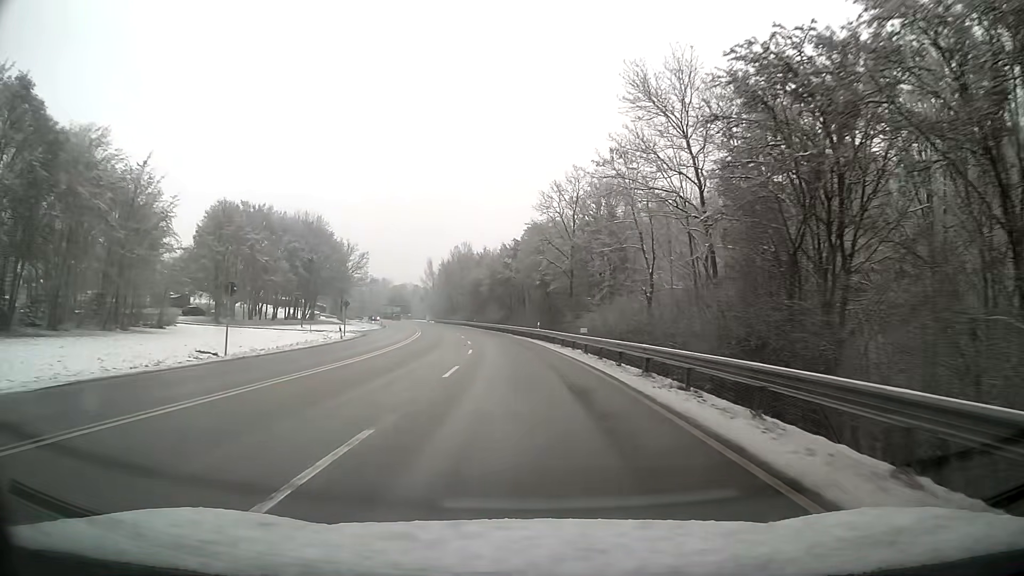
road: primary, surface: asphalt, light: Day
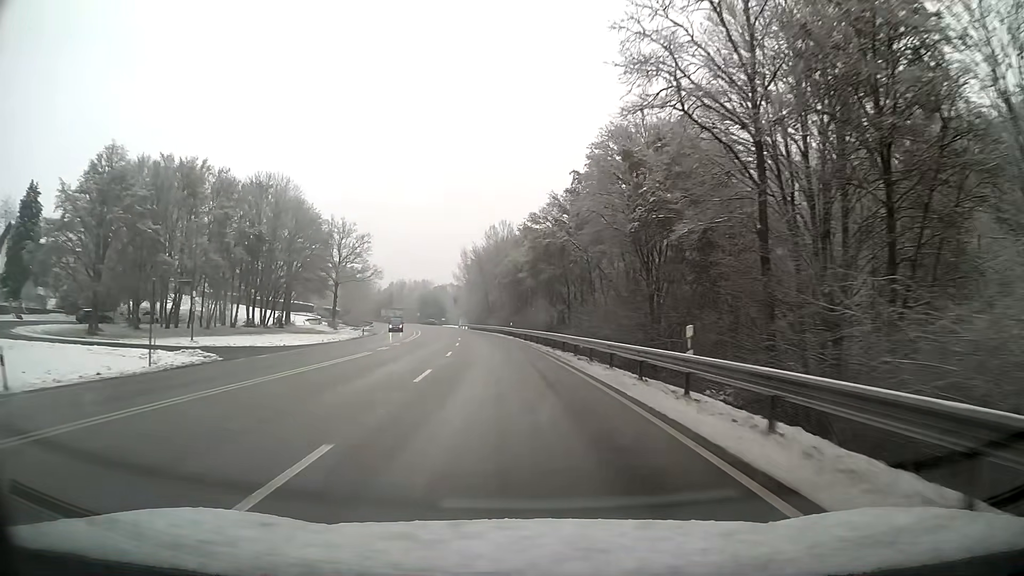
(-1.5, +37.3) m; -5°
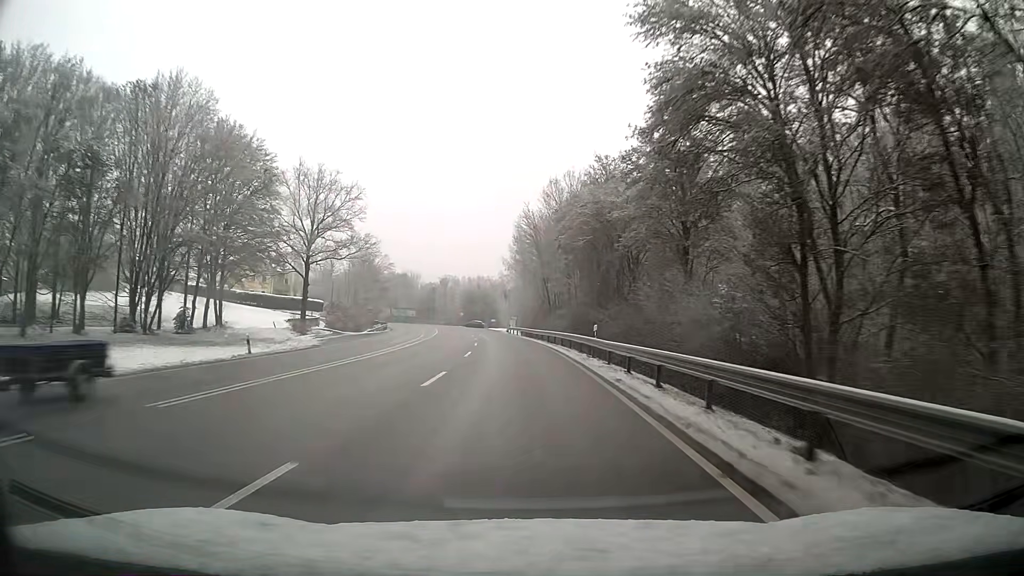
(-2.0, +37.3) m; -6°
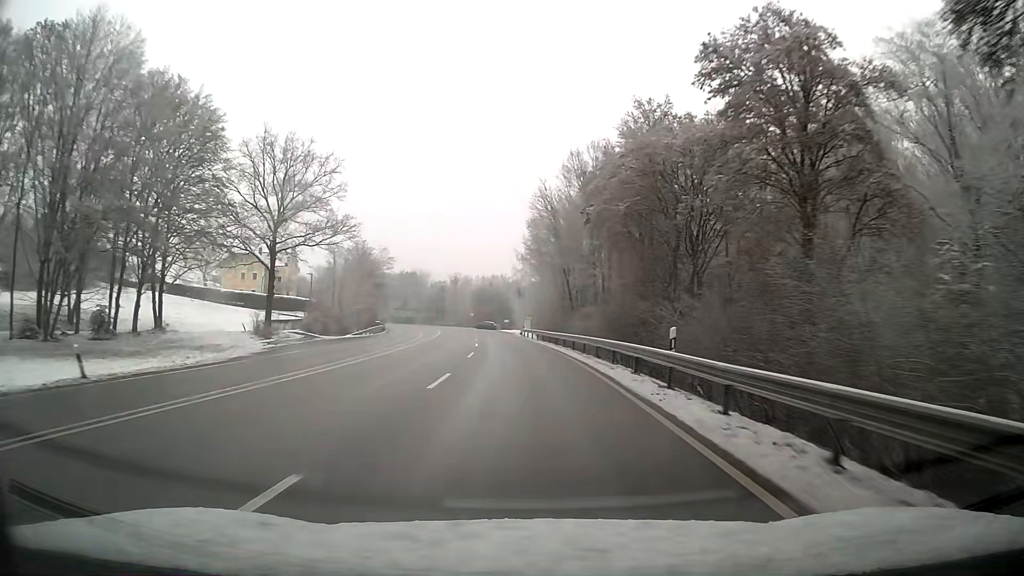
(-0.1, +12.5) m; -1°
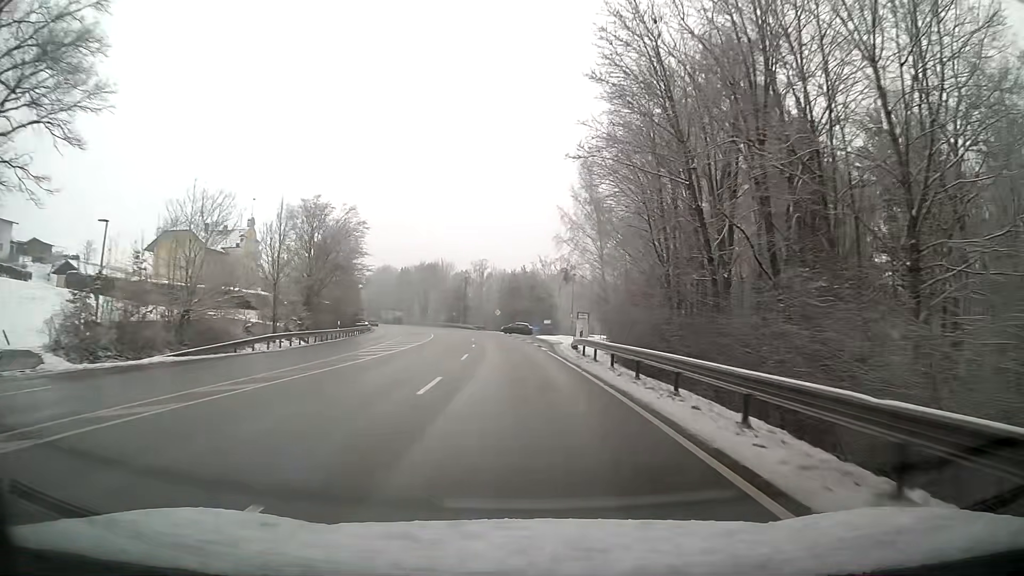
(-1.2, +37.4) m; -4°
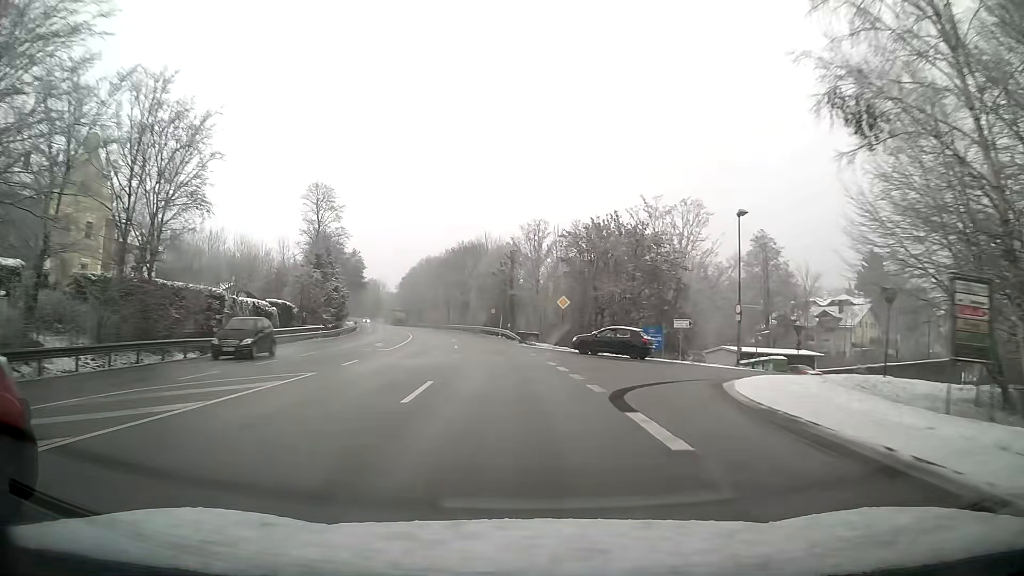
(-2.5, +49.8) m; -6°
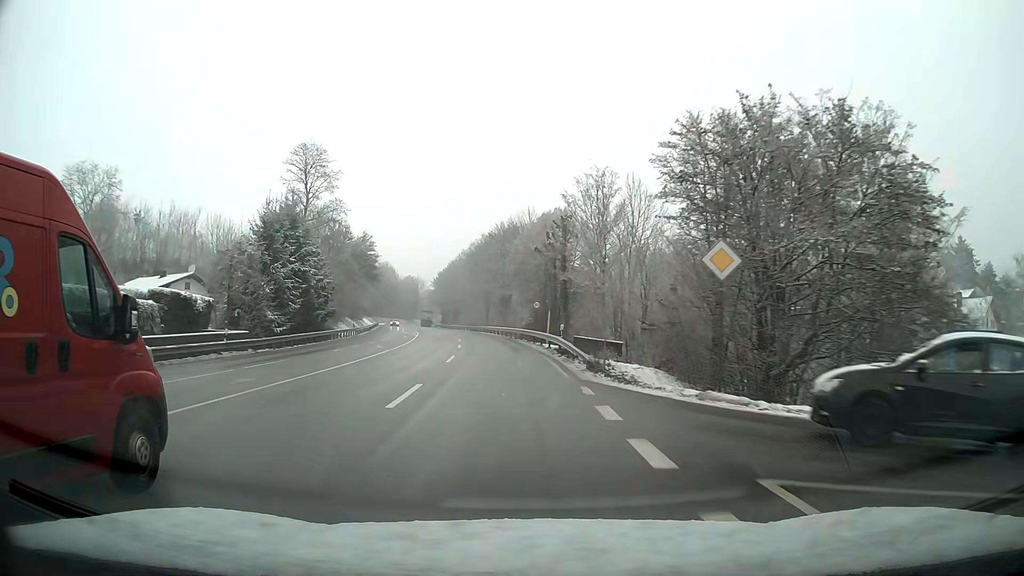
(-0.9, +25.0) m; -4°
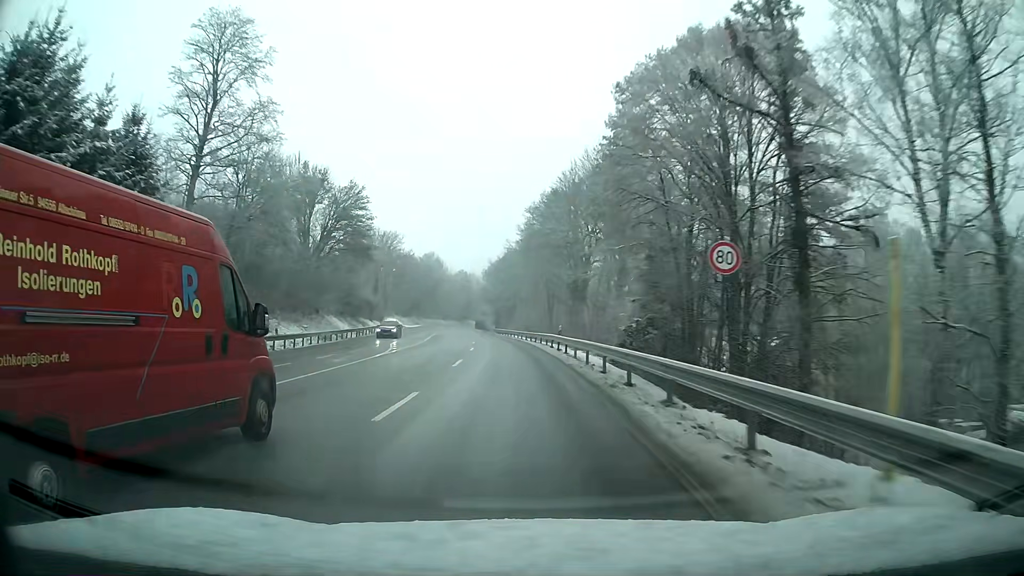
(-1.8, +37.5) m; -6°
